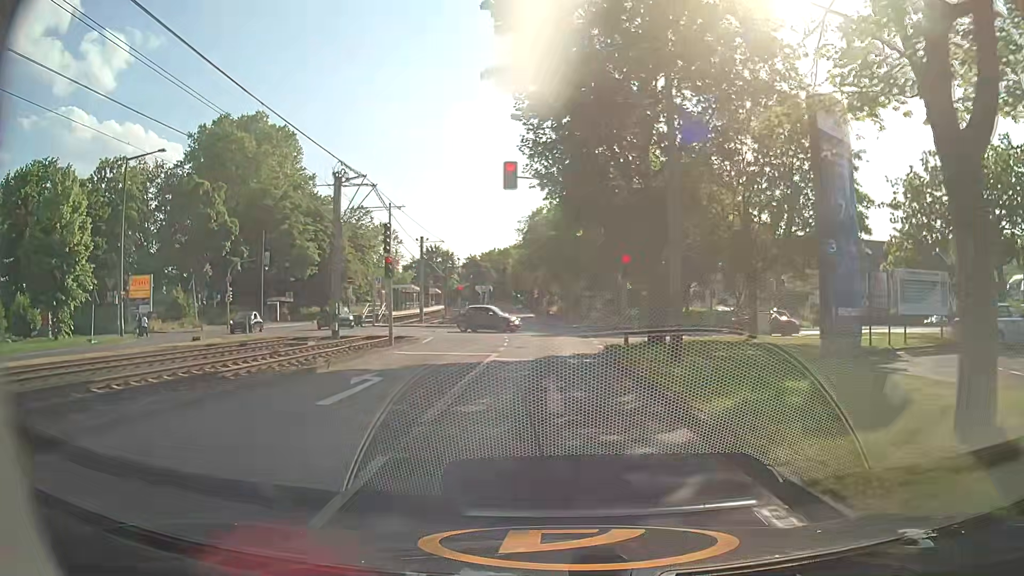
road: secondary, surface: asphalt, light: Day
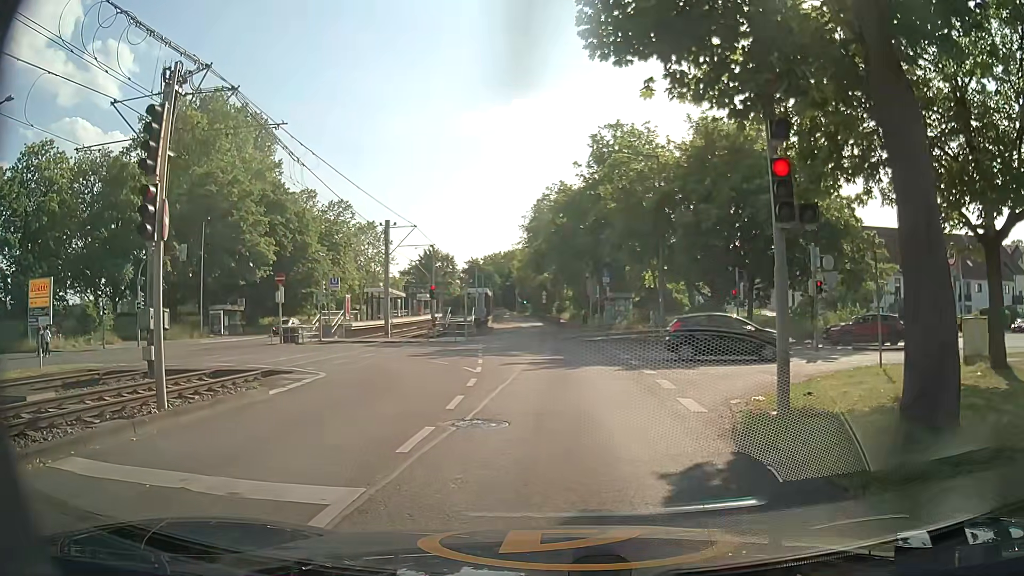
(-0.1, +14.6) m; -2°
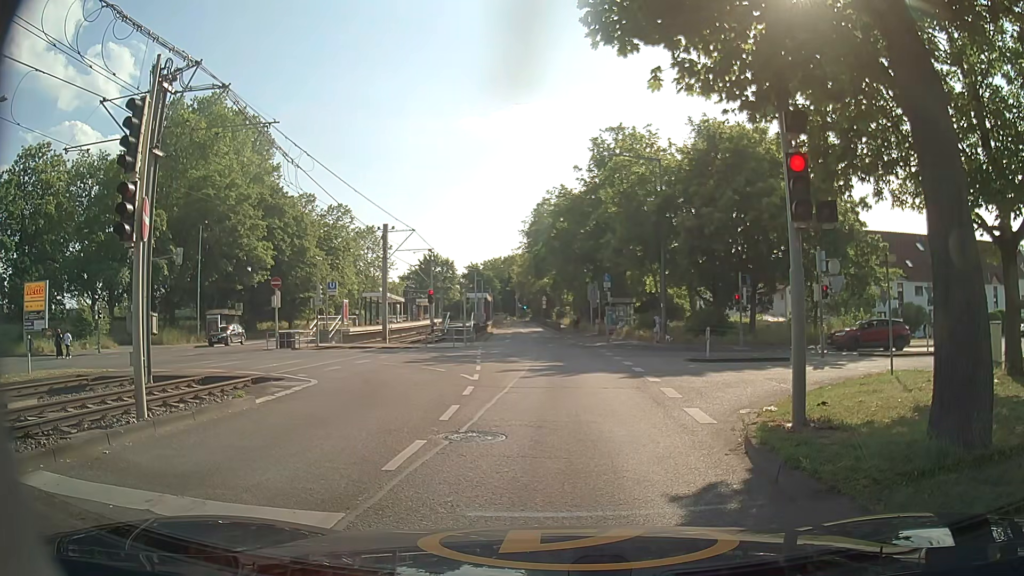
(0.0, +0.5) m; 0°
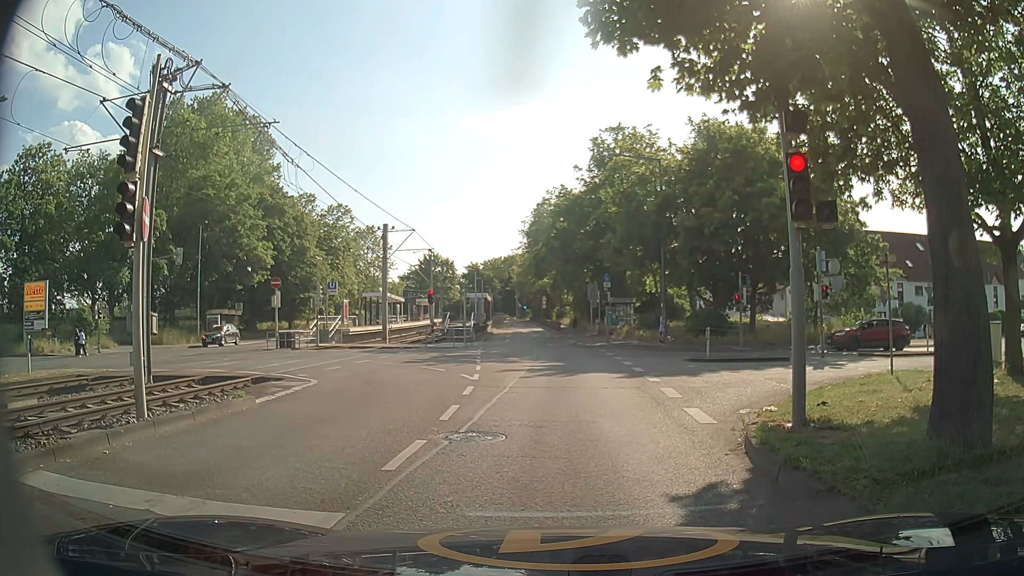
(0.0, 0.0) m; 0°
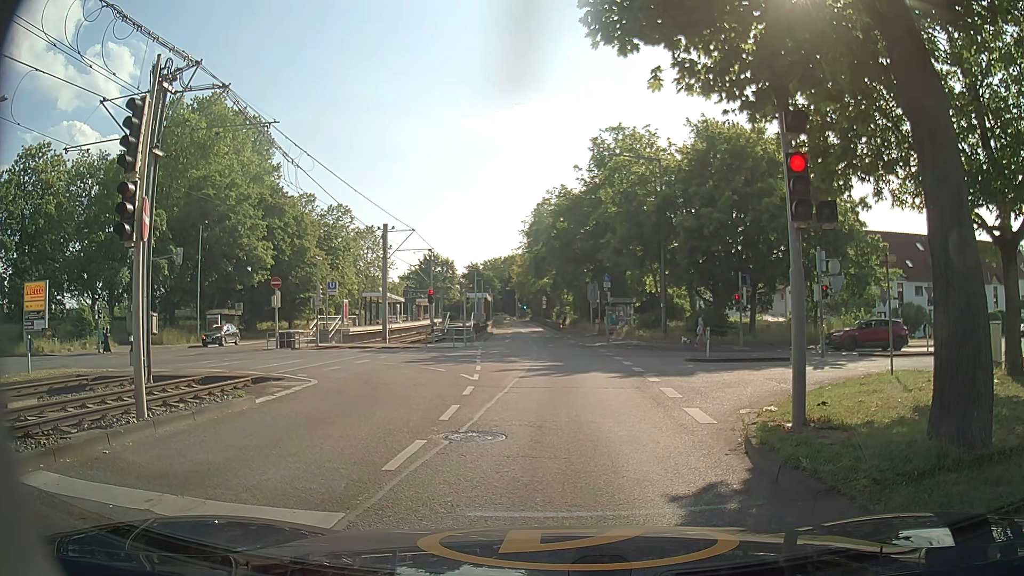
(0.0, 0.0) m; 0°
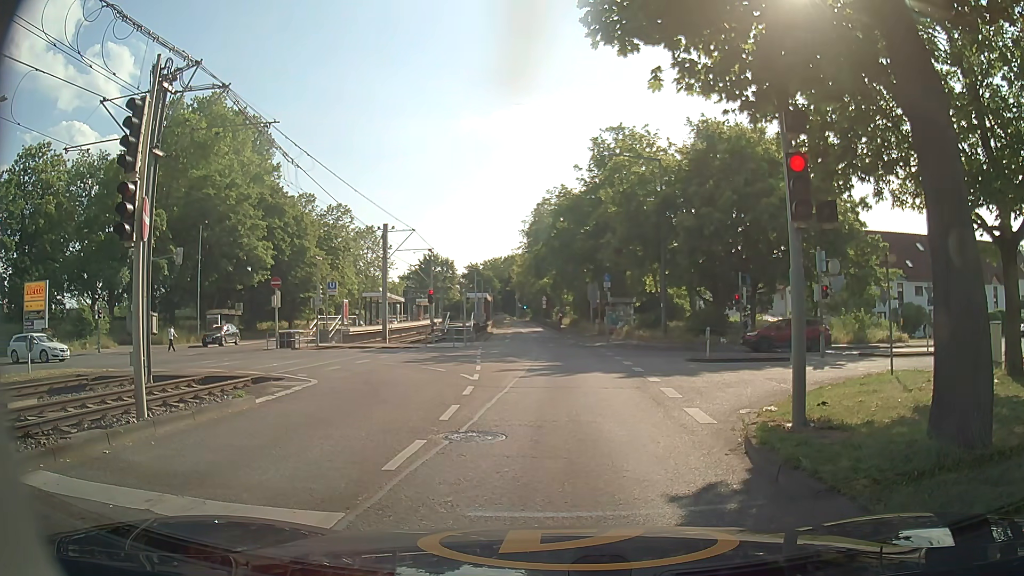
(0.0, 0.0) m; 0°
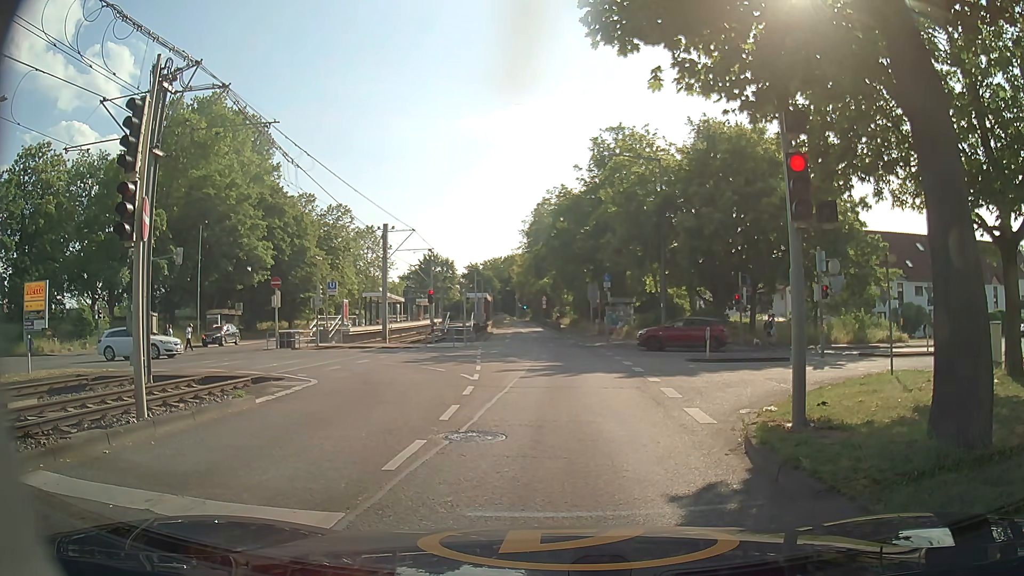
(0.0, 0.0) m; 0°
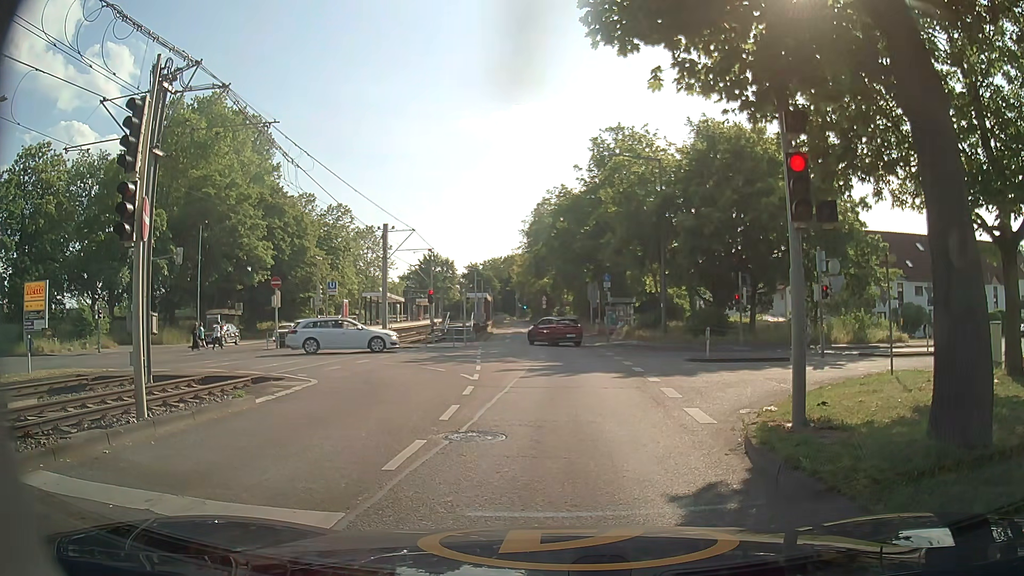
(0.0, 0.0) m; 0°
